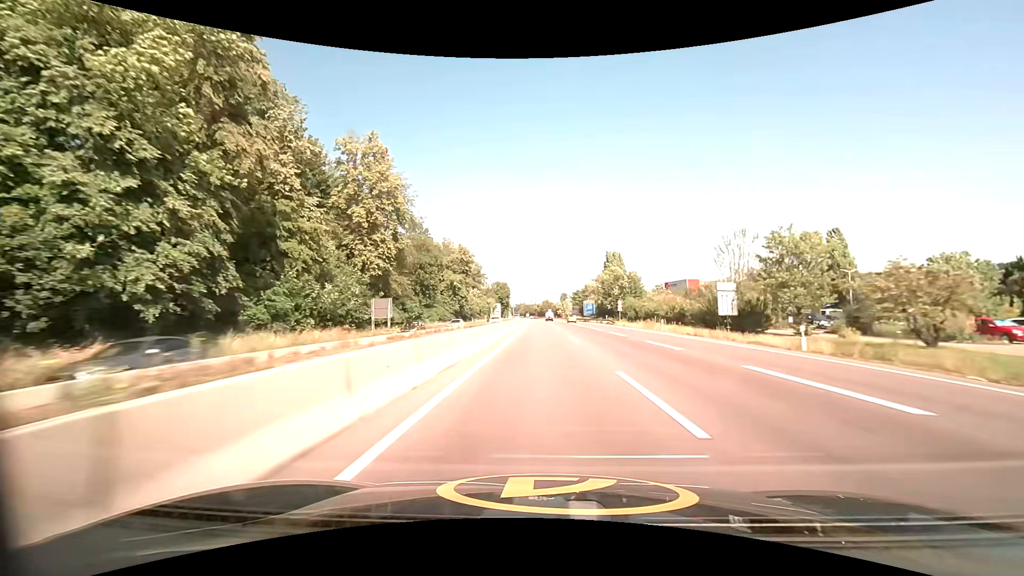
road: trunk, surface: asphalt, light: Day
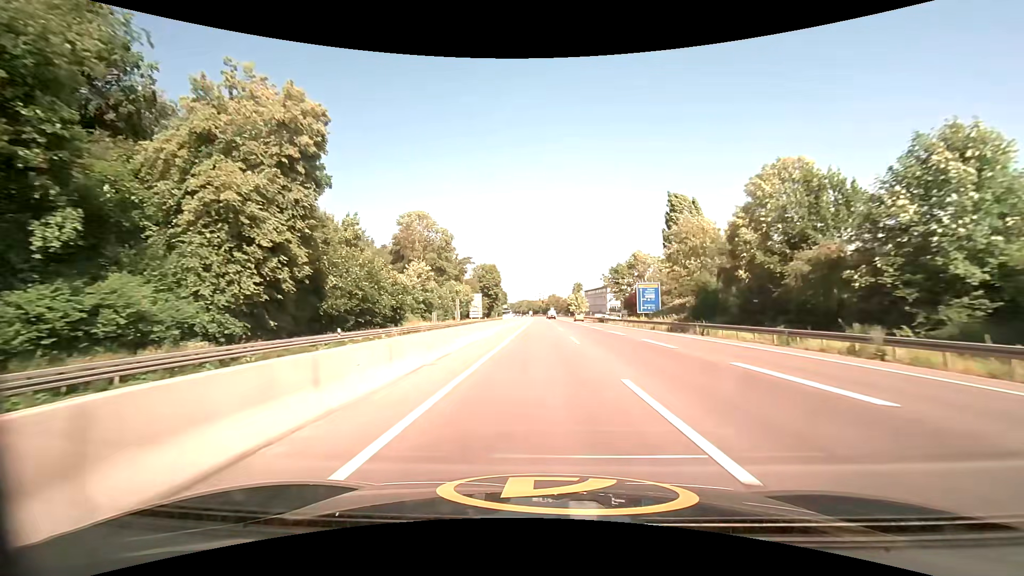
(-0.5, +73.5) m; -1°
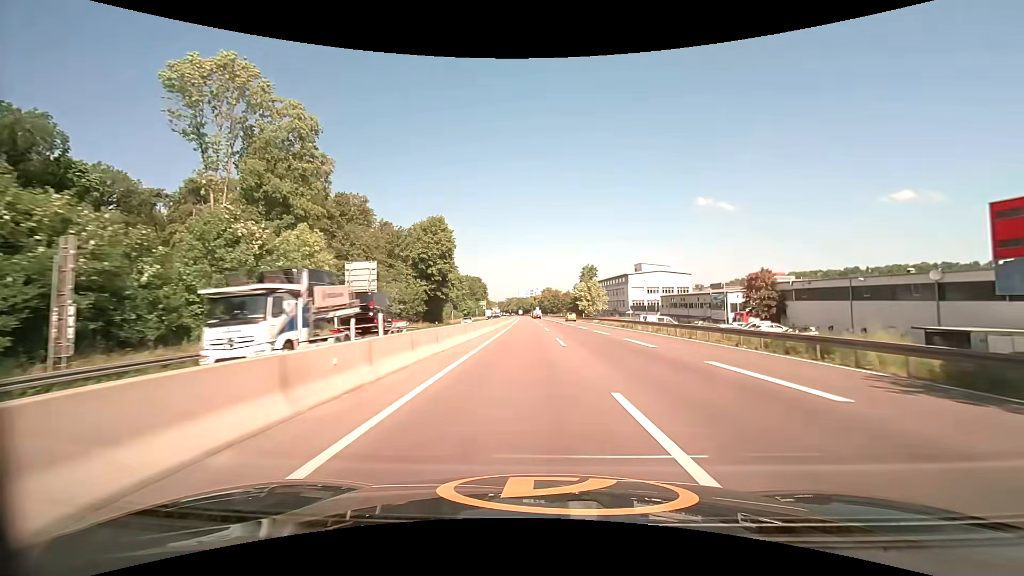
(0.0, +73.9) m; +1°
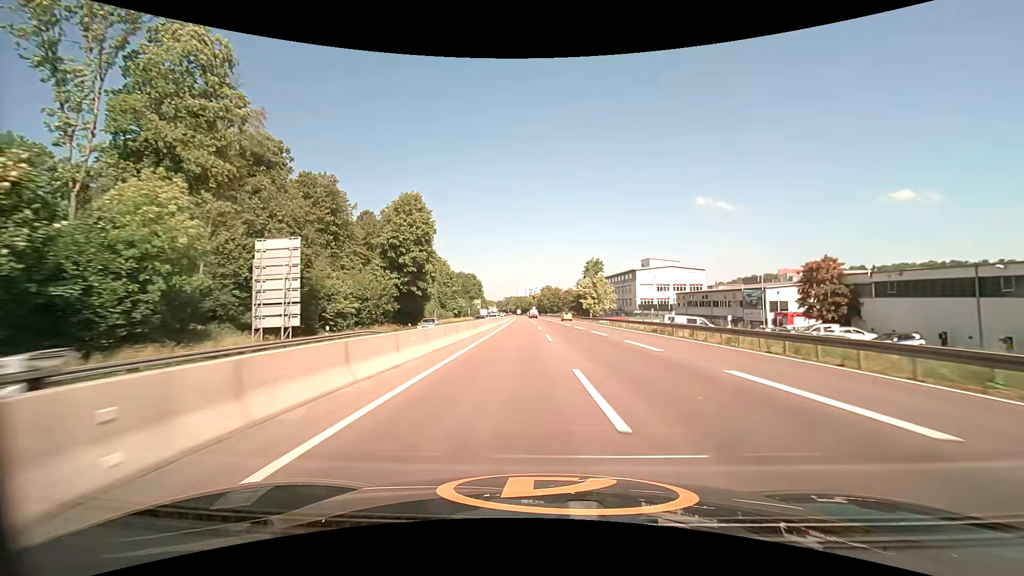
(0.0, +14.6) m; 0°
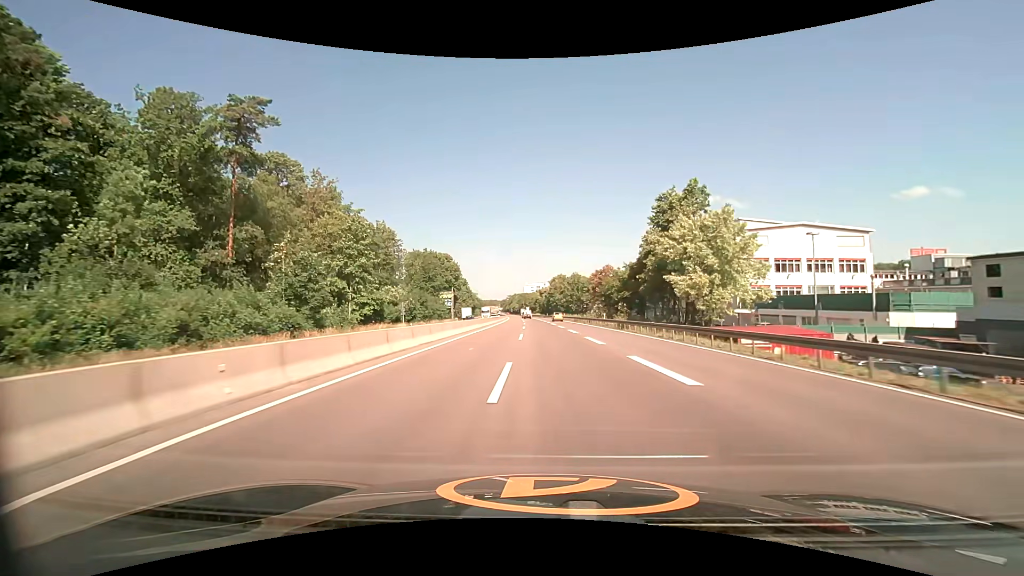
(-0.5, +70.1) m; -1°
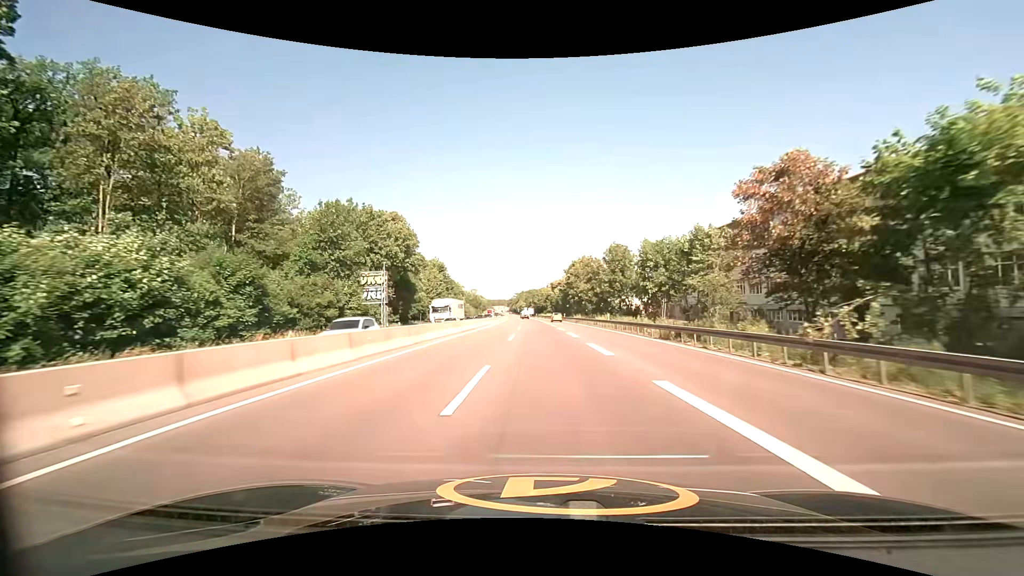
(-0.7, +54.9) m; -1°
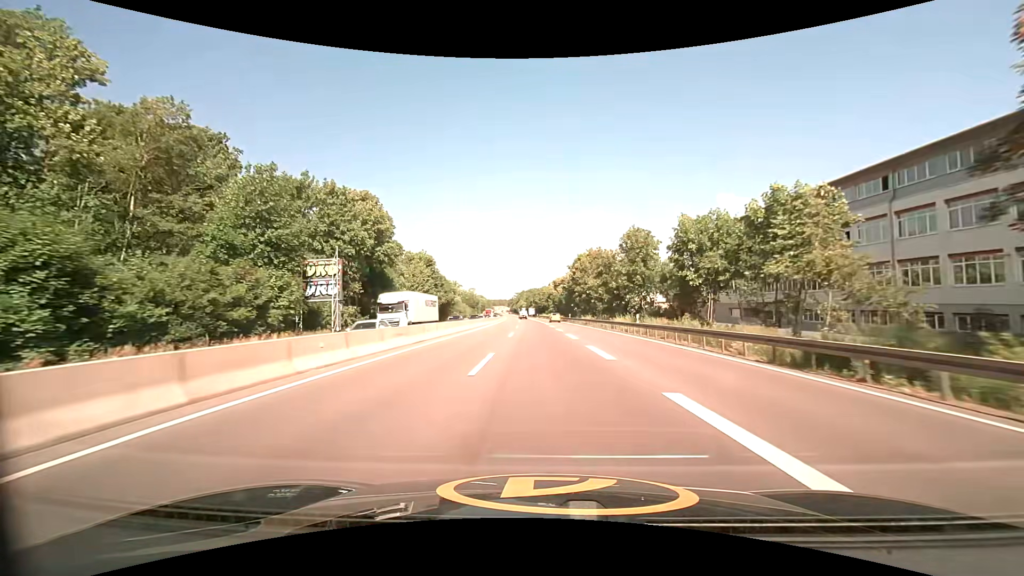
(0.0, +13.8) m; 0°
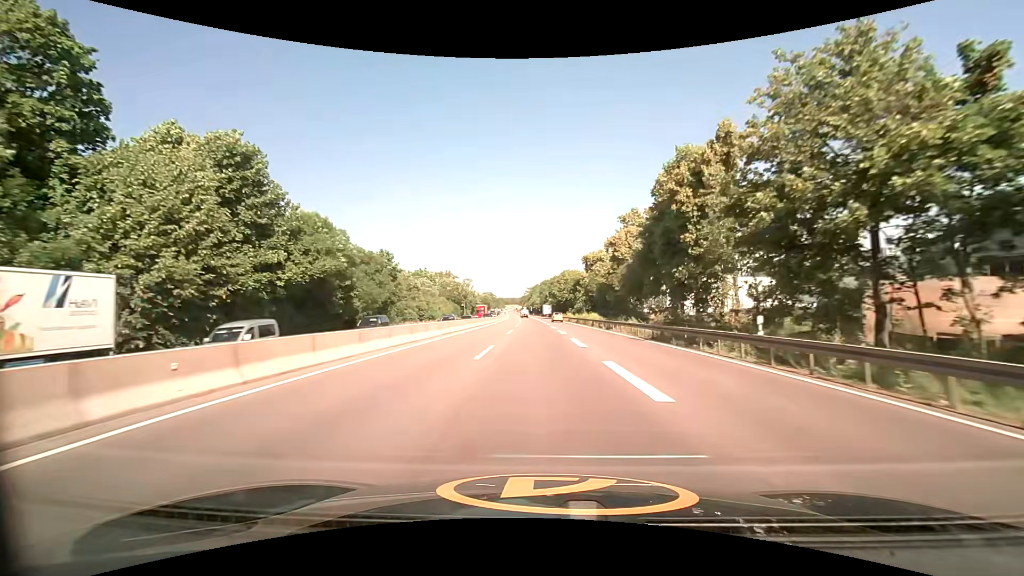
(-1.1, +68.4) m; -2°
(0, +10) (0, +20) (0, +30) (-1, +40) (-1, +50) (-1, +60) (-1, +70) (-2, +80) (-2, +90) (-3, +100) m
